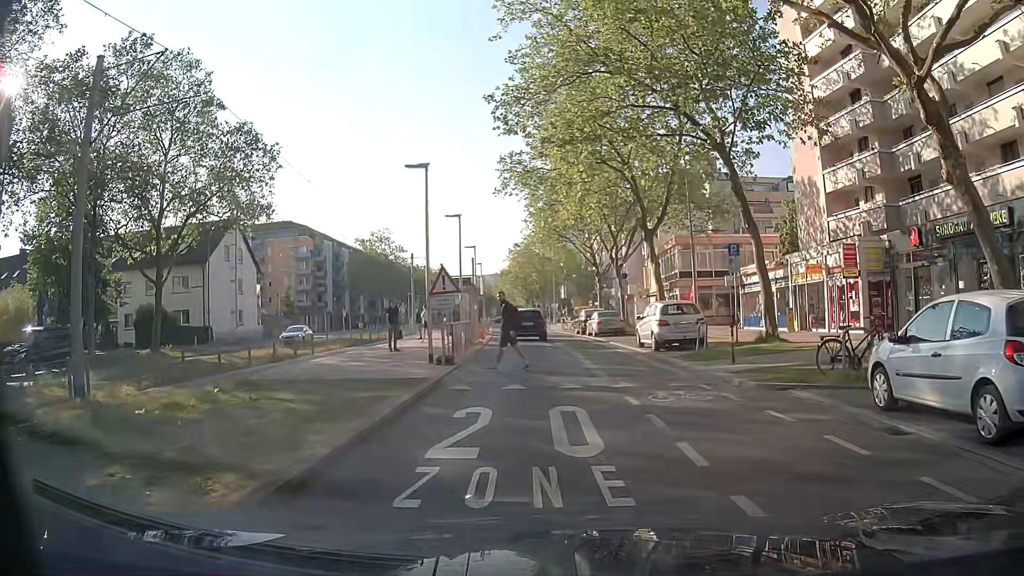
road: tertiary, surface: paving_stones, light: Day
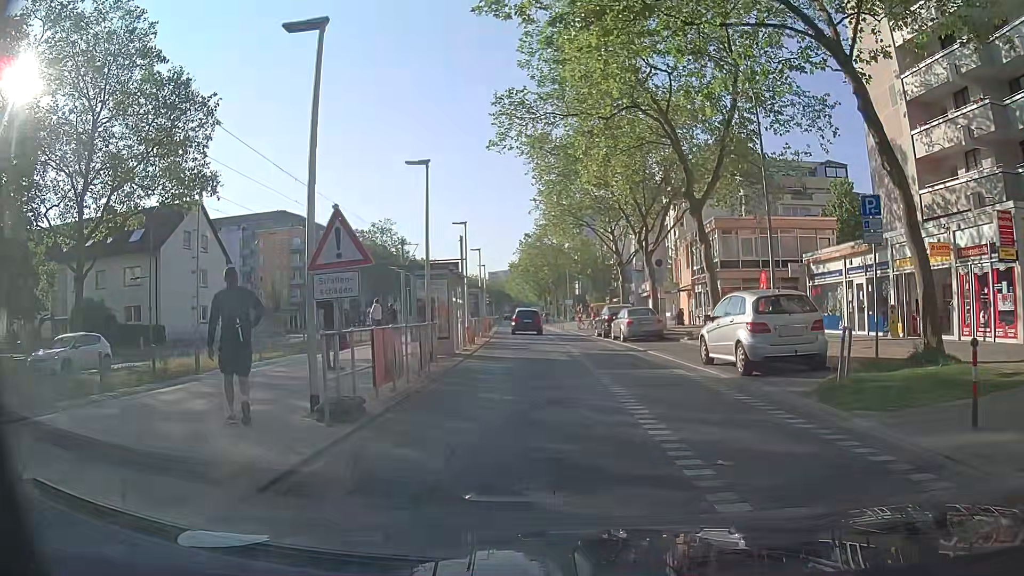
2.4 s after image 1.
(-0.1, +9.2) m; -1°
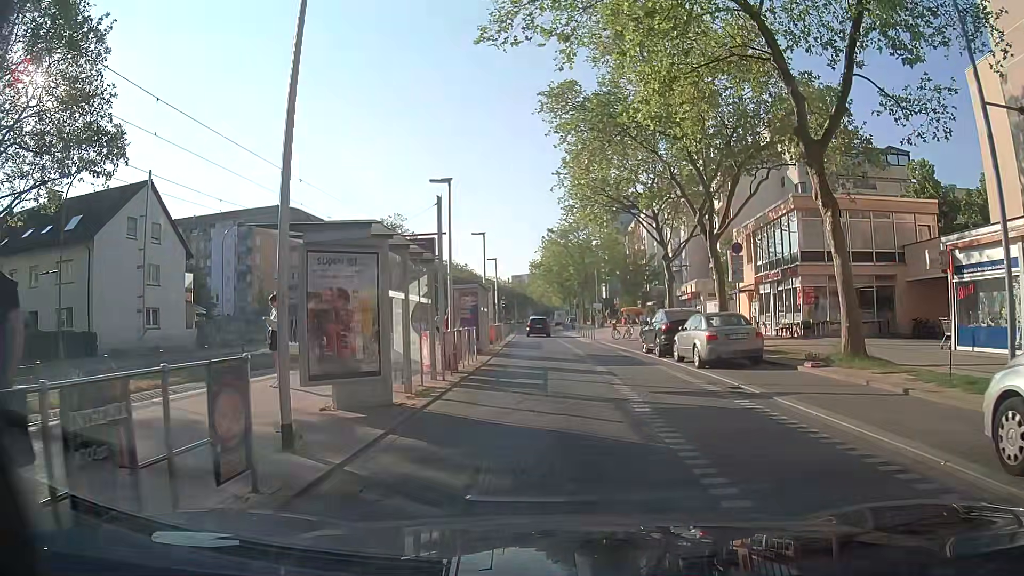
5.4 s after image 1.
(-0.3, +10.7) m; -1°
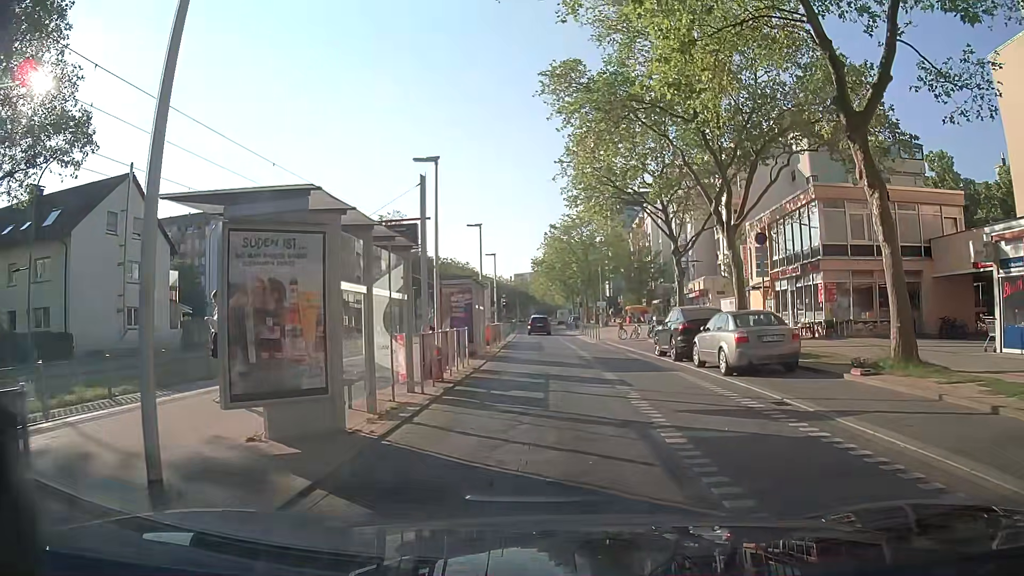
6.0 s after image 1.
(-0.1, +2.6) m; -1°
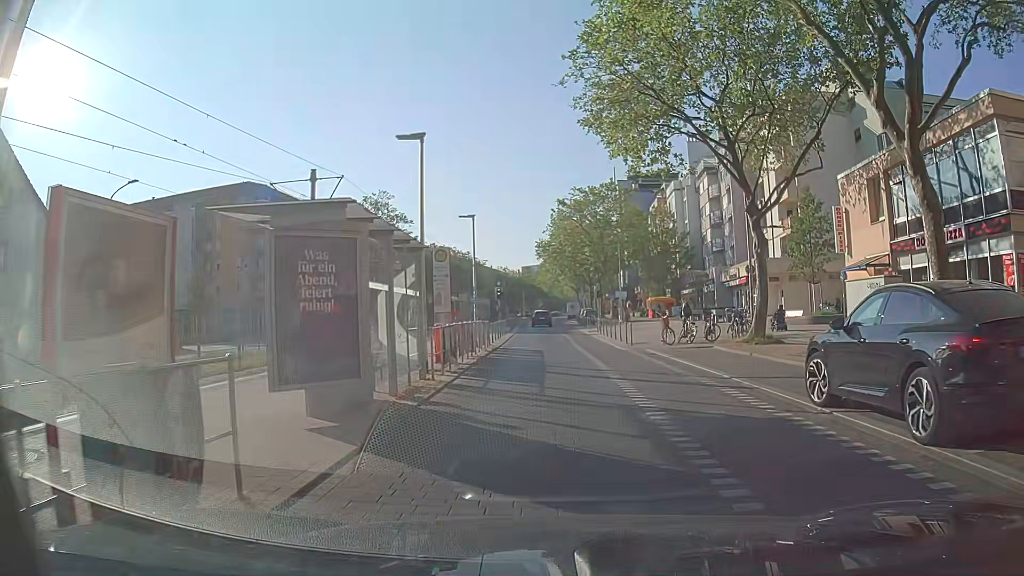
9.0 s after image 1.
(0.0, +13.9) m; -2°
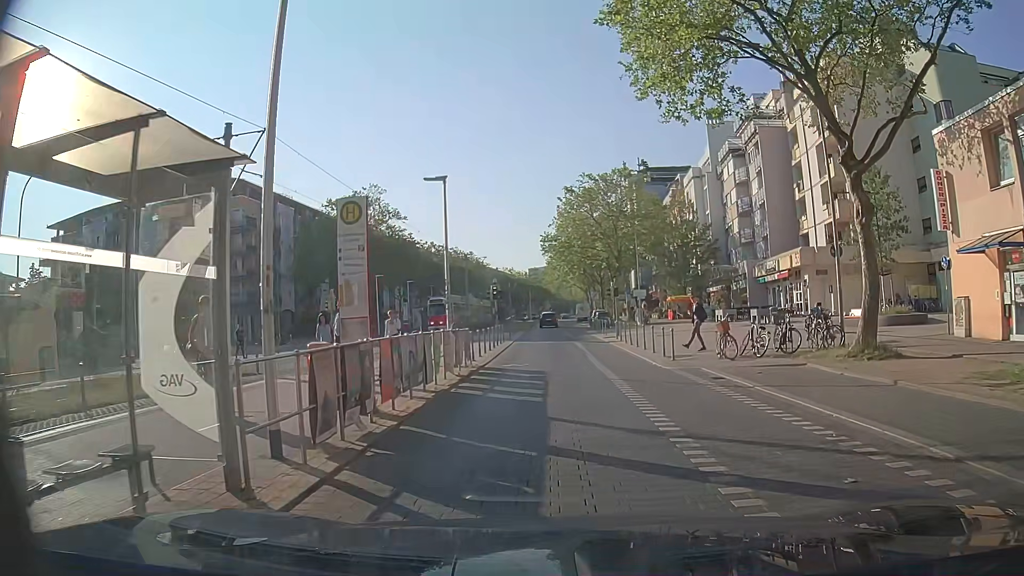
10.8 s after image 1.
(+0.1, +8.2) m; 0°
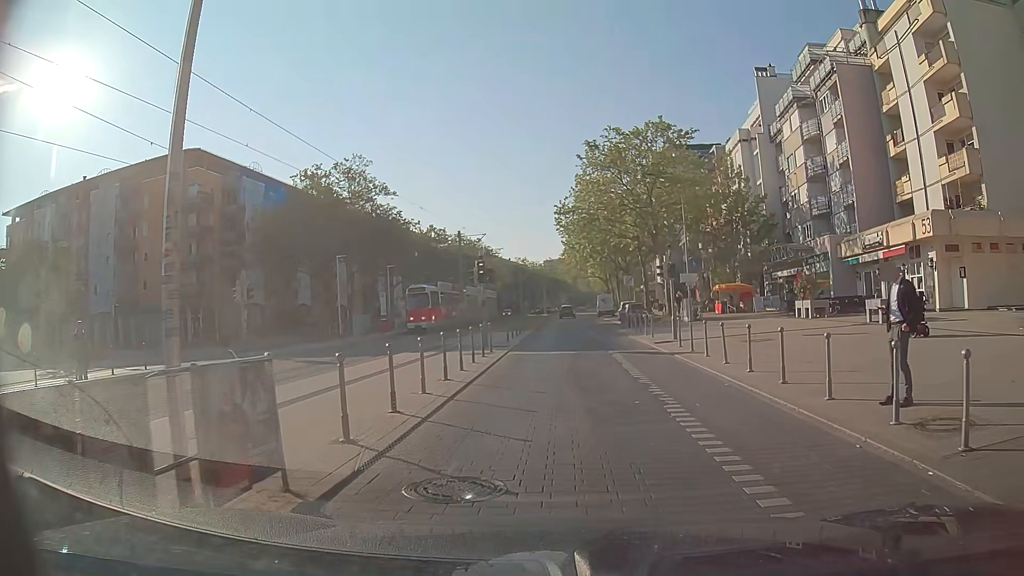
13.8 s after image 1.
(-0.4, +14.1) m; -3°
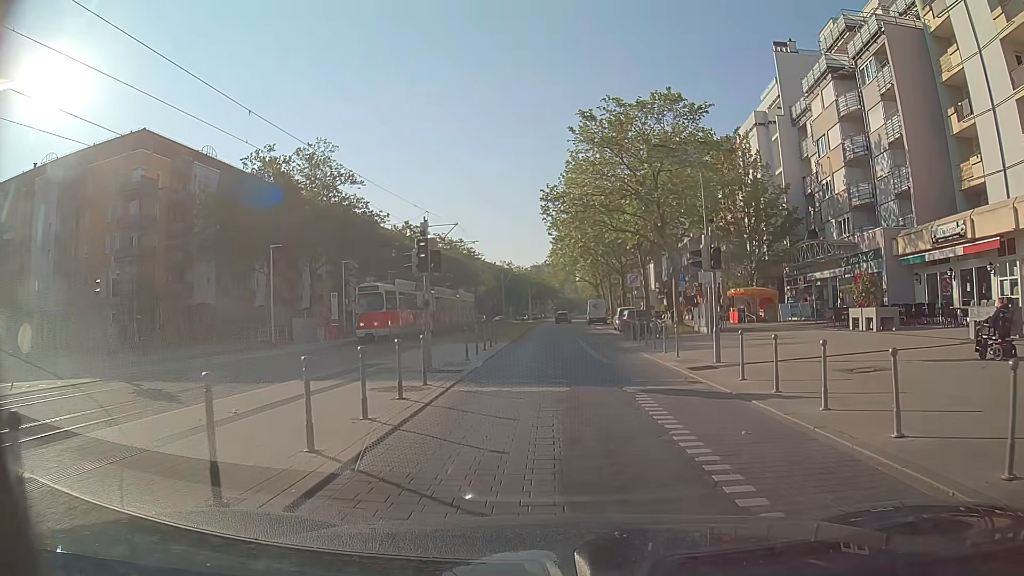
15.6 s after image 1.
(+0.2, +8.6) m; +2°
(0, +10) (0, +20) (0, +30) (0, +40) (0, +50) (0, +60) (0, +70) (0, +80) (+1, +90) (+2, +100) m
